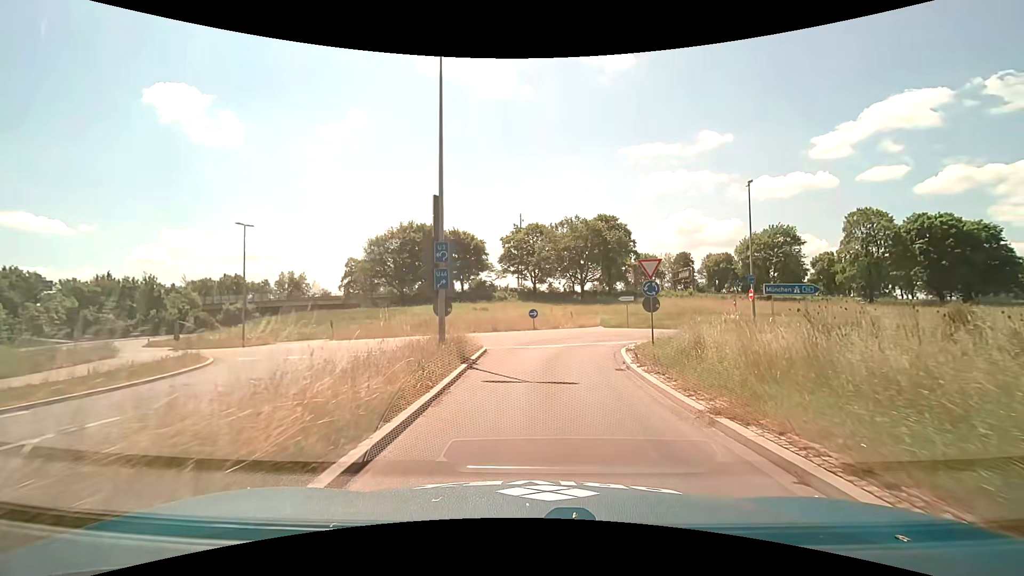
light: Day
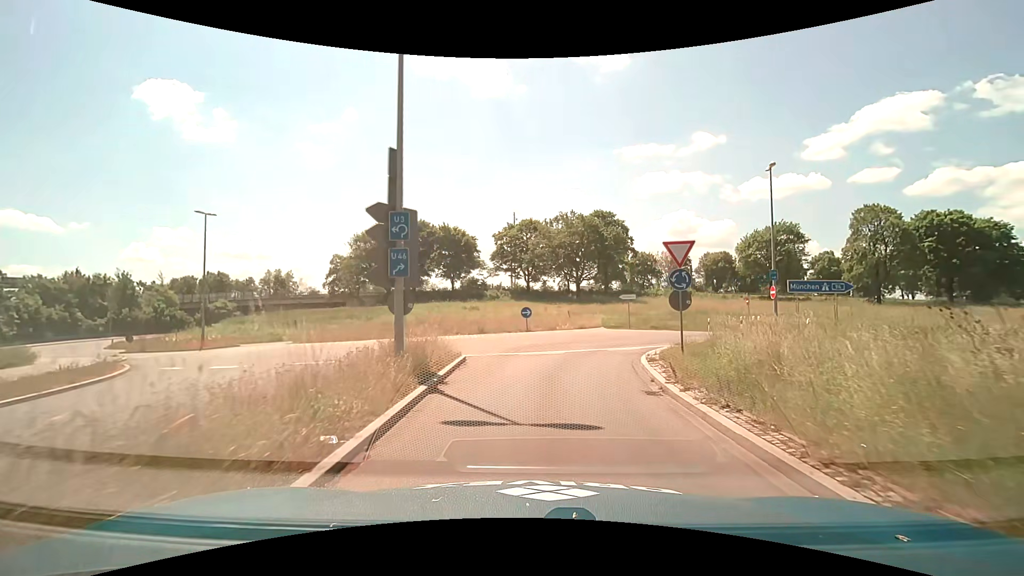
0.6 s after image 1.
(0.0, +4.2) m; +1°
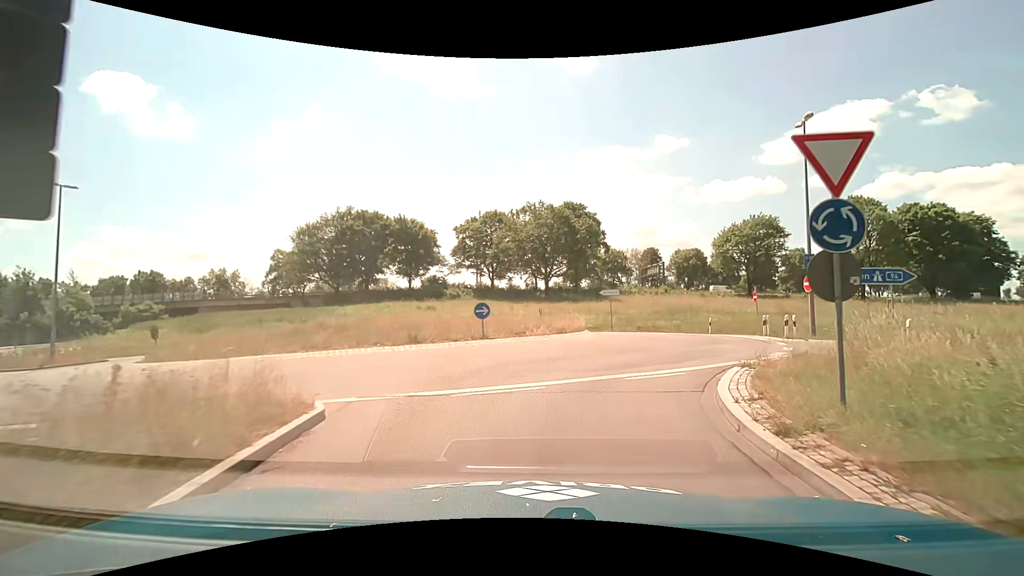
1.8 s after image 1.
(+0.2, +8.1) m; +4°
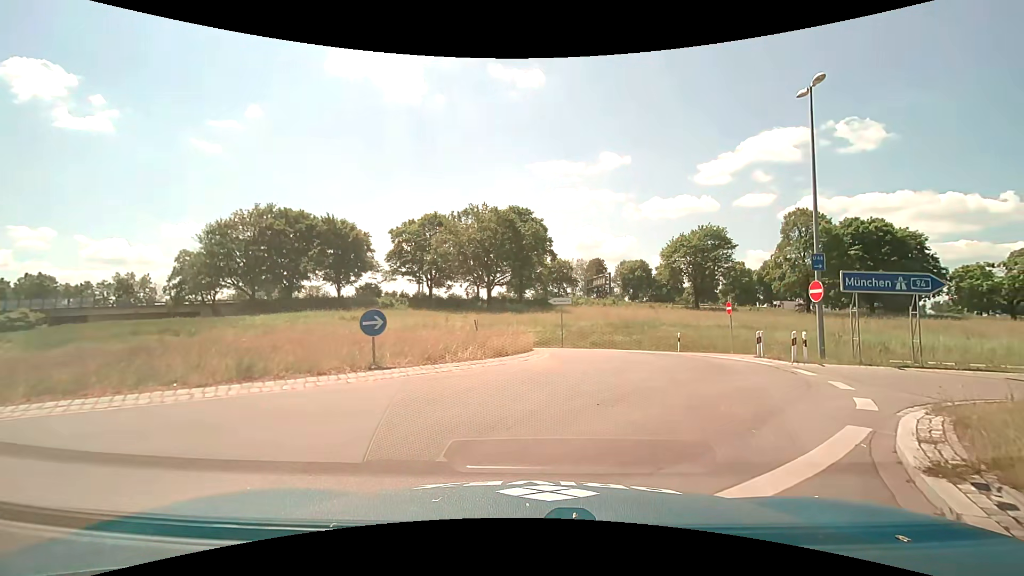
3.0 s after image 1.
(+0.3, +6.2) m; +6°
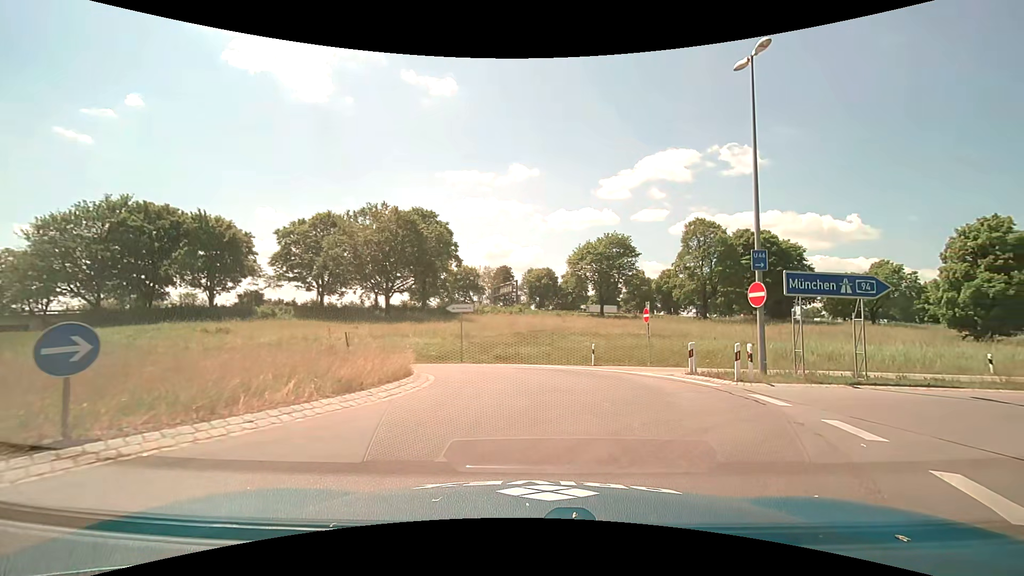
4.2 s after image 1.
(+0.4, +4.5) m; +10°
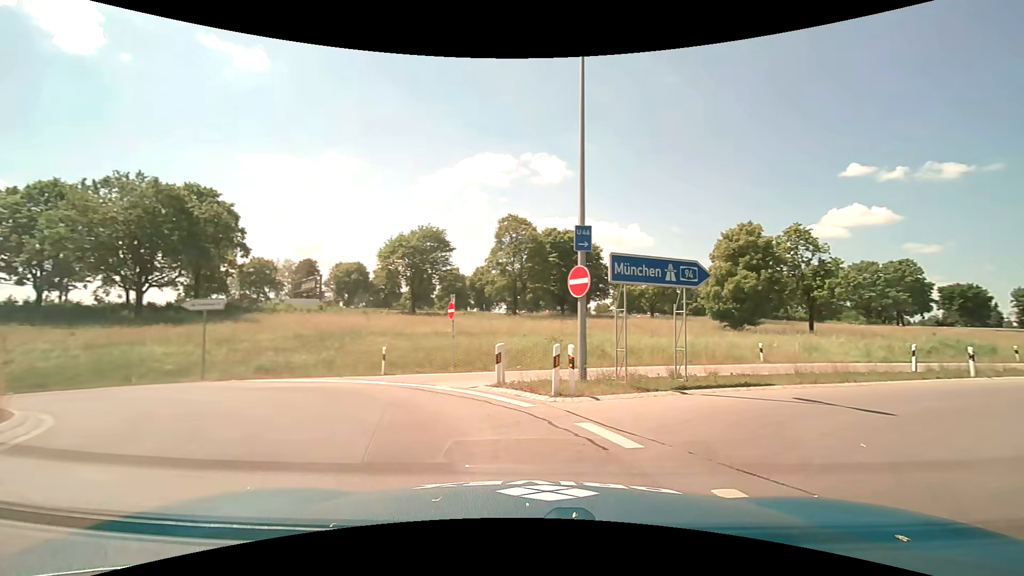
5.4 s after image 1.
(+0.9, +4.7) m; +21°
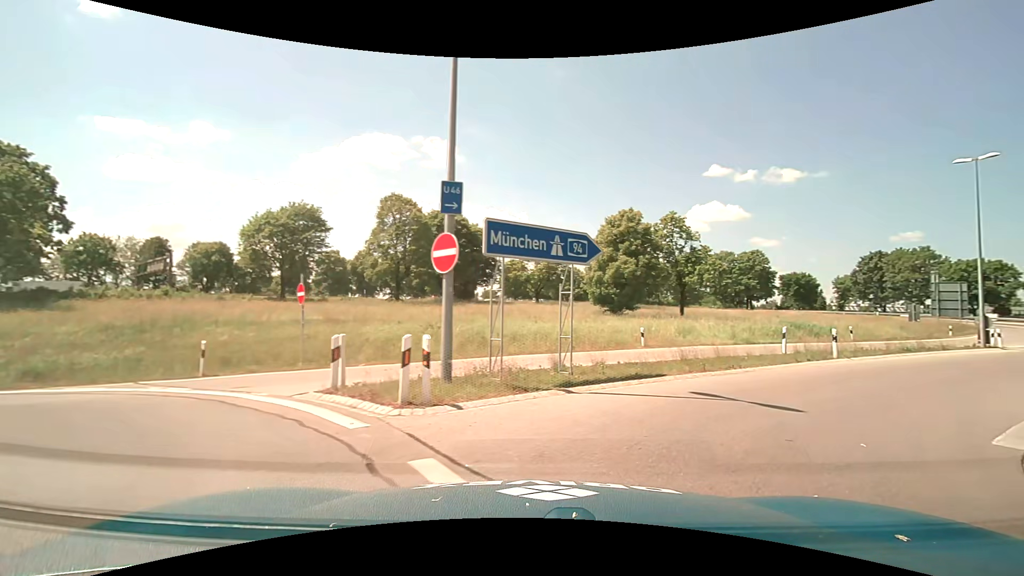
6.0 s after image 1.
(+0.3, +2.7) m; +12°
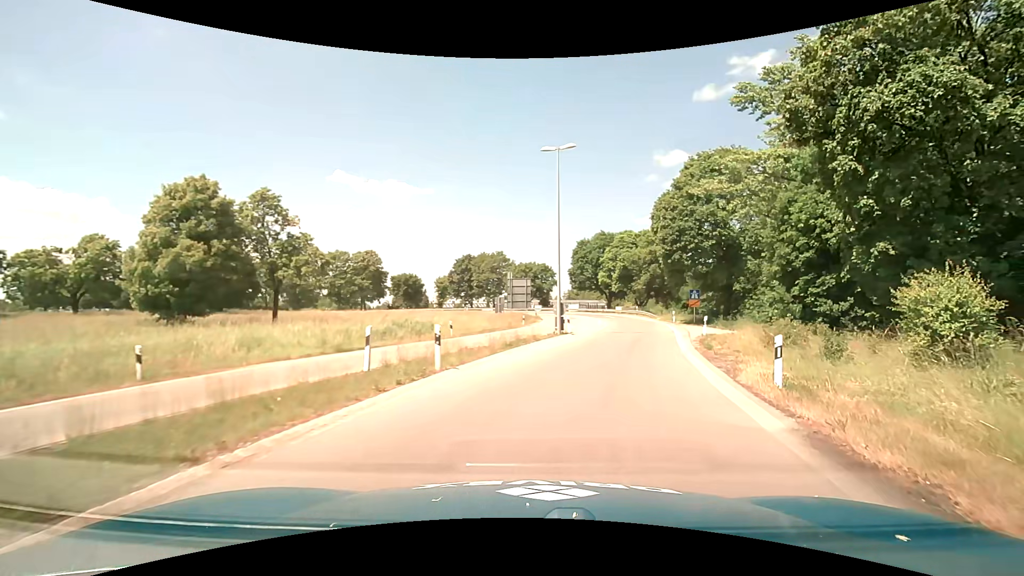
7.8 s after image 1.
(+3.8, +8.9) m; +43°
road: motorway_link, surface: asphalt
(+1, +10) (+3, +20) (+5, +30) (+7, +39) (+9, +49) (+10, +59) (+10, +69) (+10, +79) (+8, +89) (+4, +98) m
